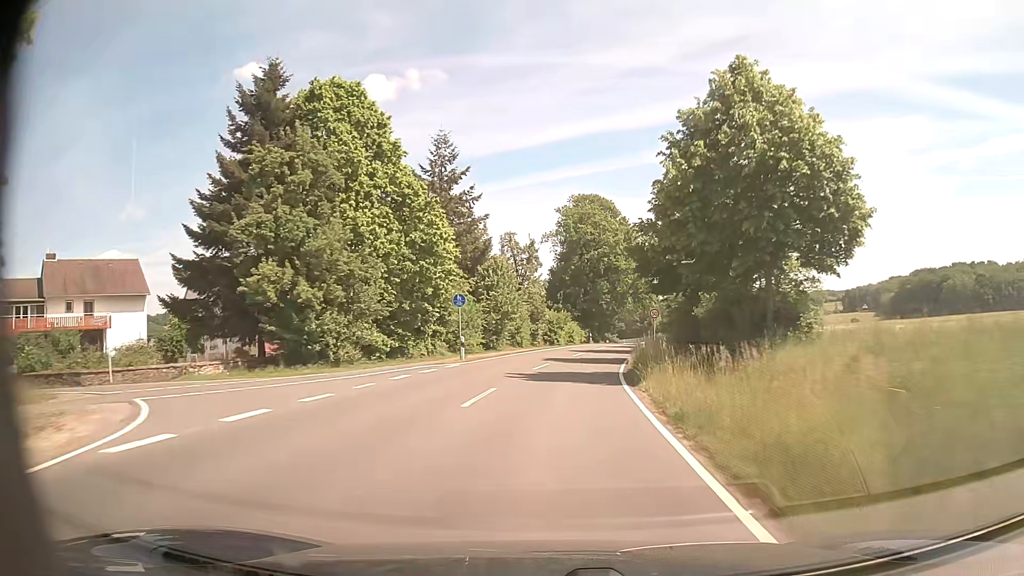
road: tertiary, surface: asphalt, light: Day
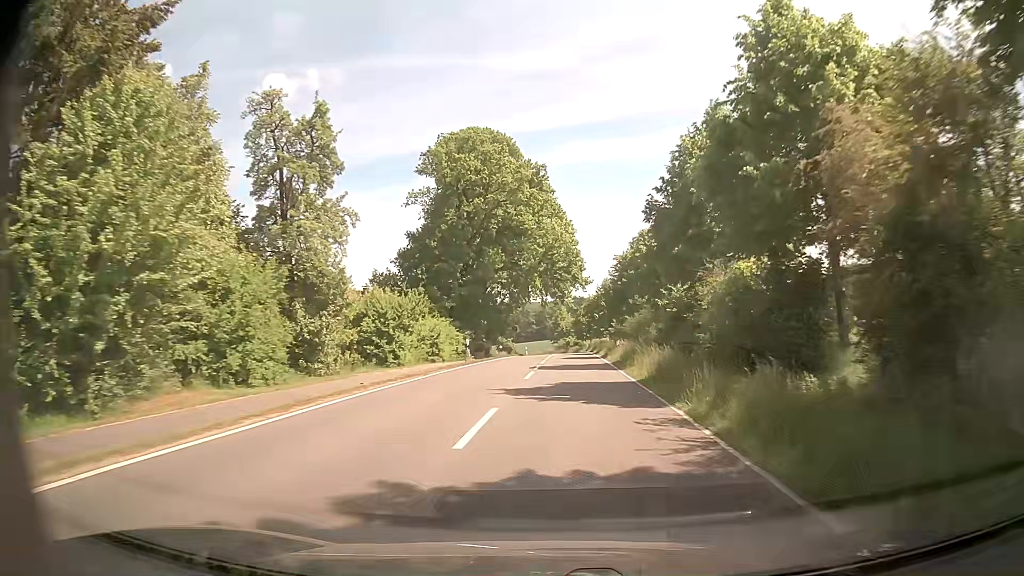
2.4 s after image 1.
(+2.7, +40.4) m; +9°
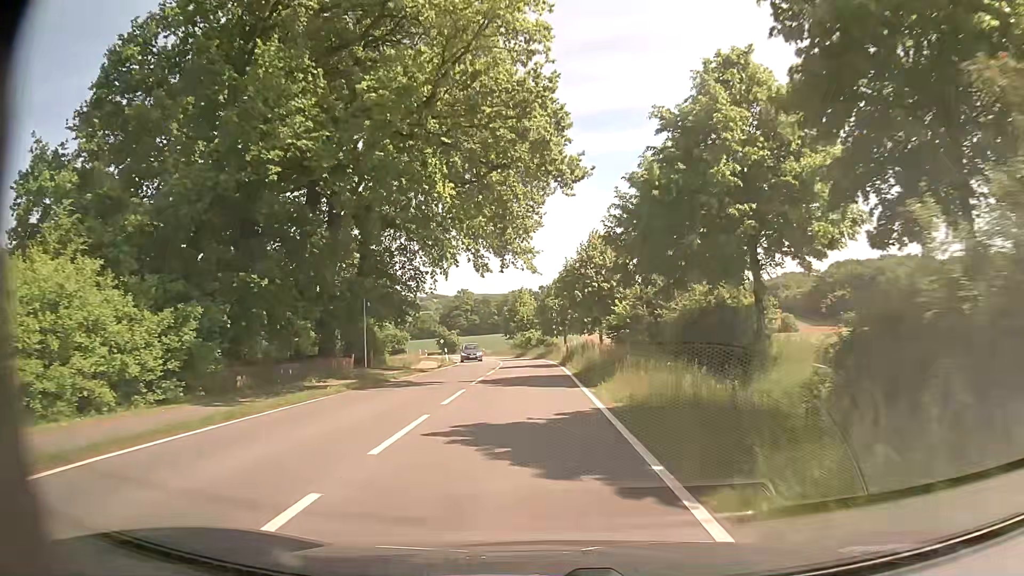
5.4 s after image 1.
(+1.6, +41.8) m; +2°
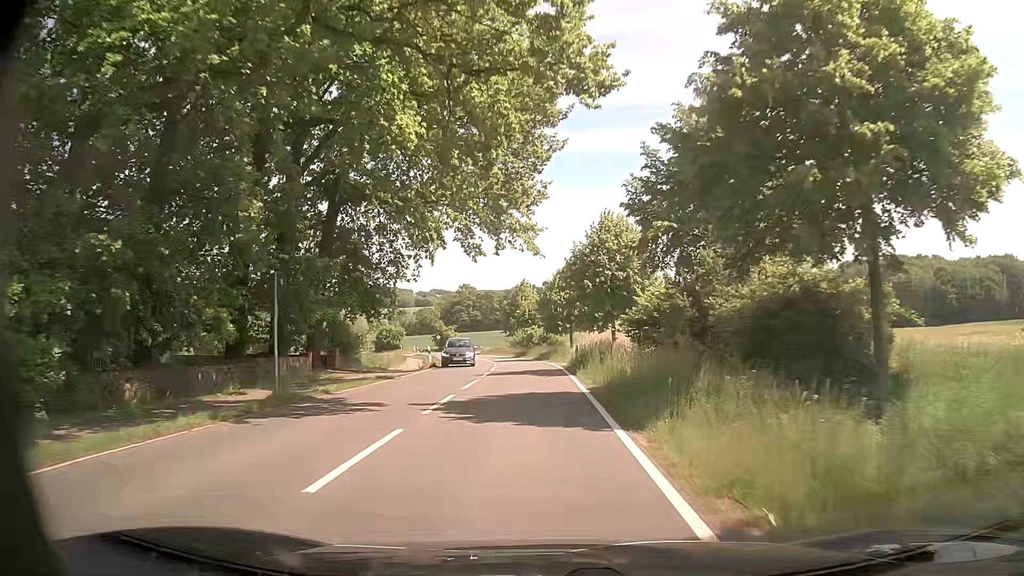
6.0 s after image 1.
(0.0, +8.0) m; 0°
